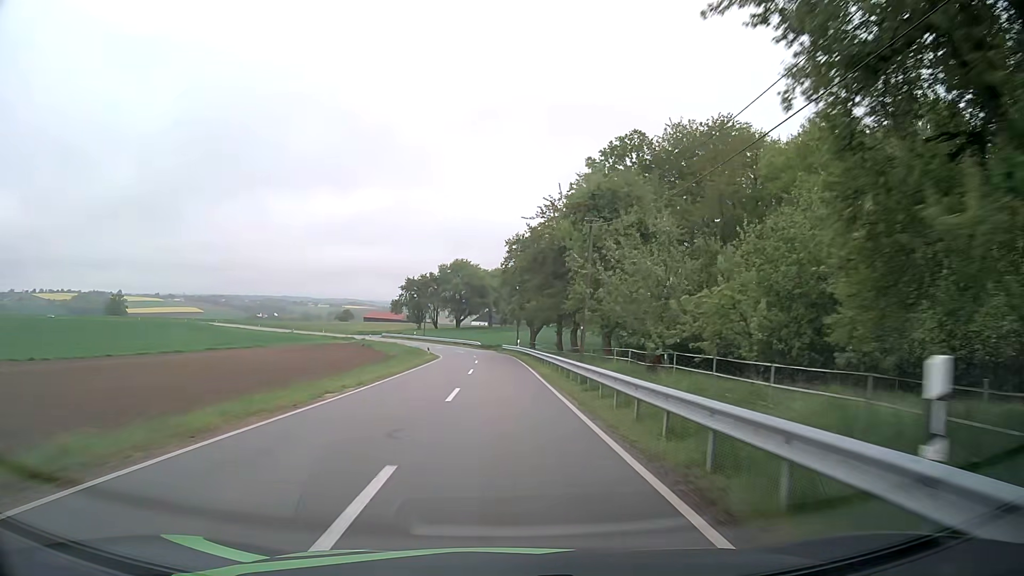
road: tertiary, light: Day
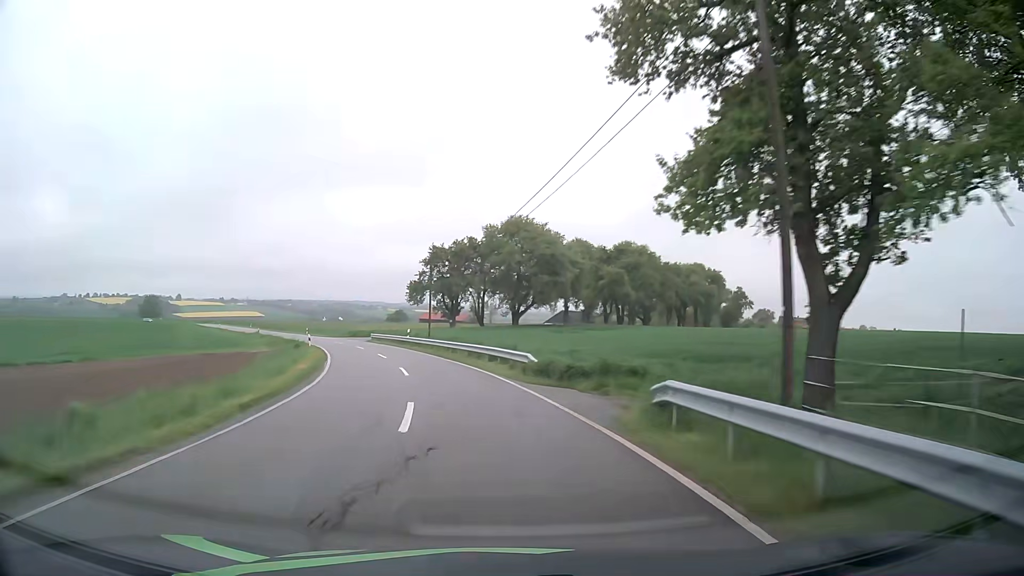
(-1.1, +53.8) m; -6°
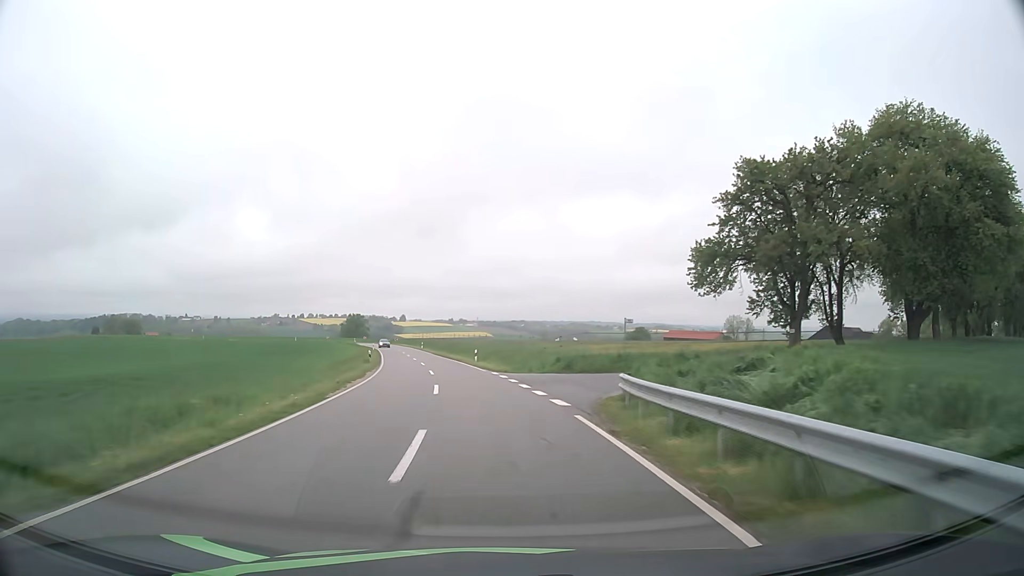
(-9.8, +49.9) m; -20°
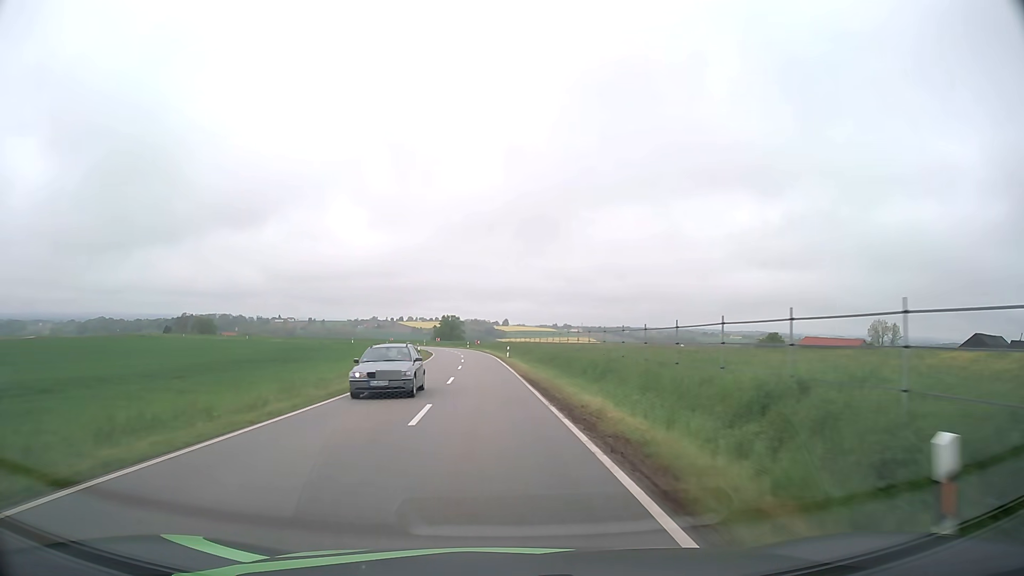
(-3.5, +43.3) m; -8°
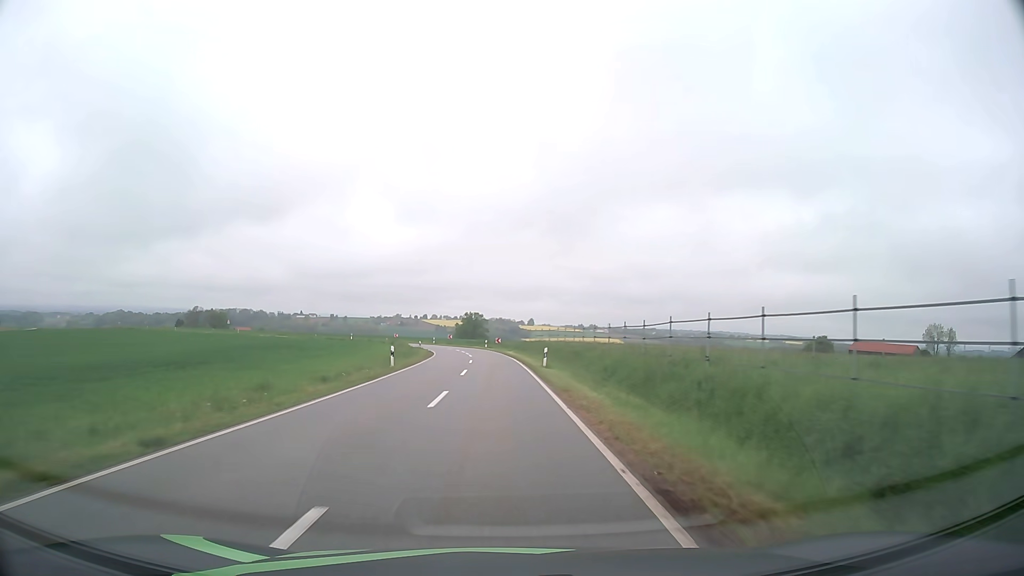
(-0.5, +22.3) m; -2°
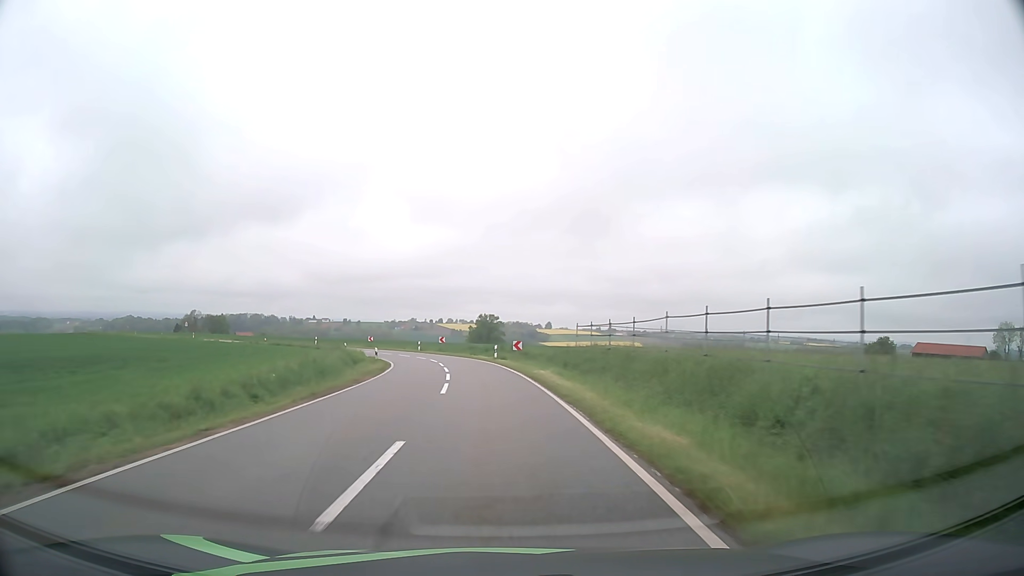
(-0.4, +32.2) m; -1°
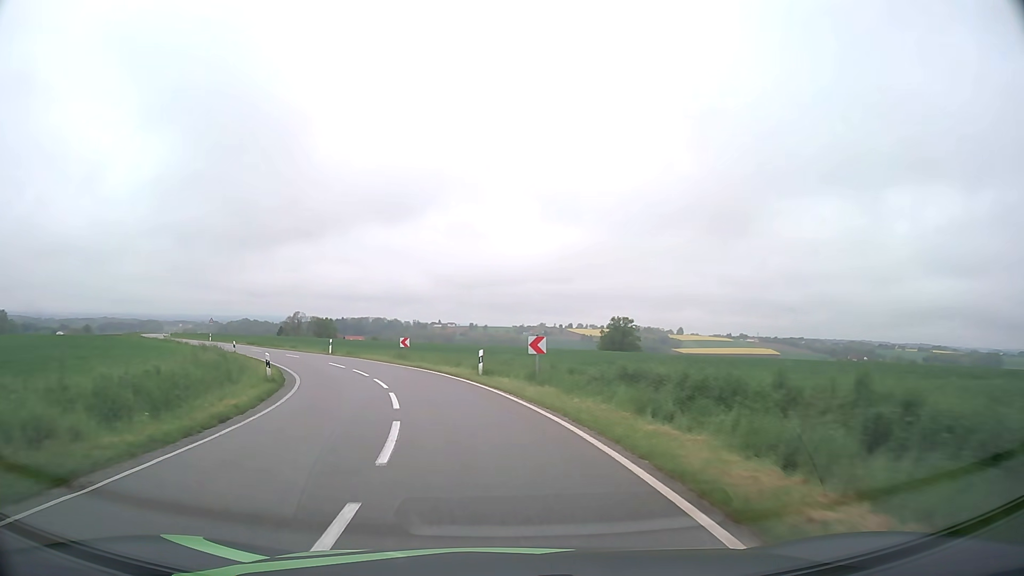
(-2.3, +39.4) m; -10°
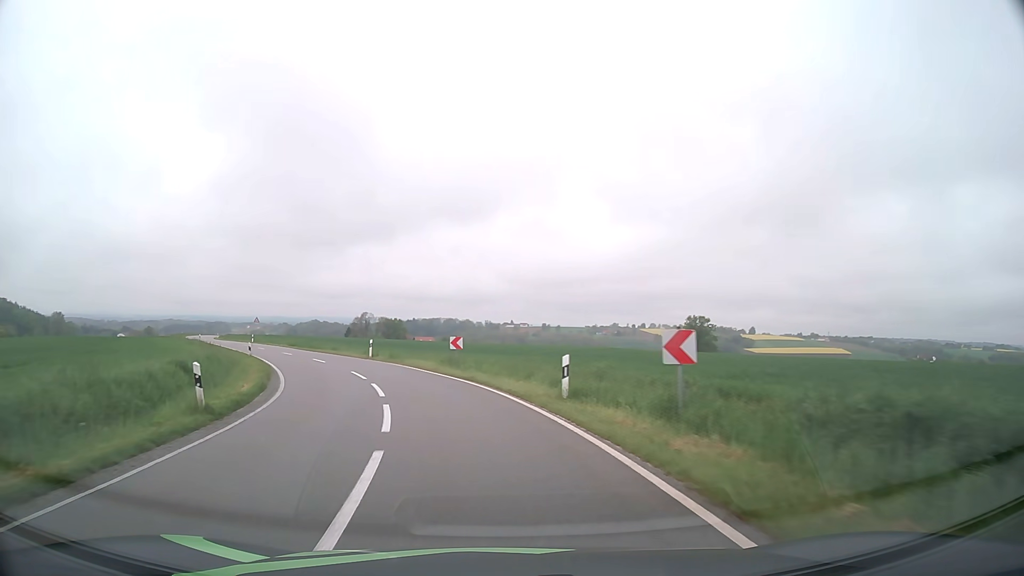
(-0.5, +9.6) m; -6°
(-1, +10) (-2, +20) (-6, +29) (-10, +38) (-14, +47) (-19, +56) (-25, +64) (-30, +73) (-36, +81) (-41, +89) m
